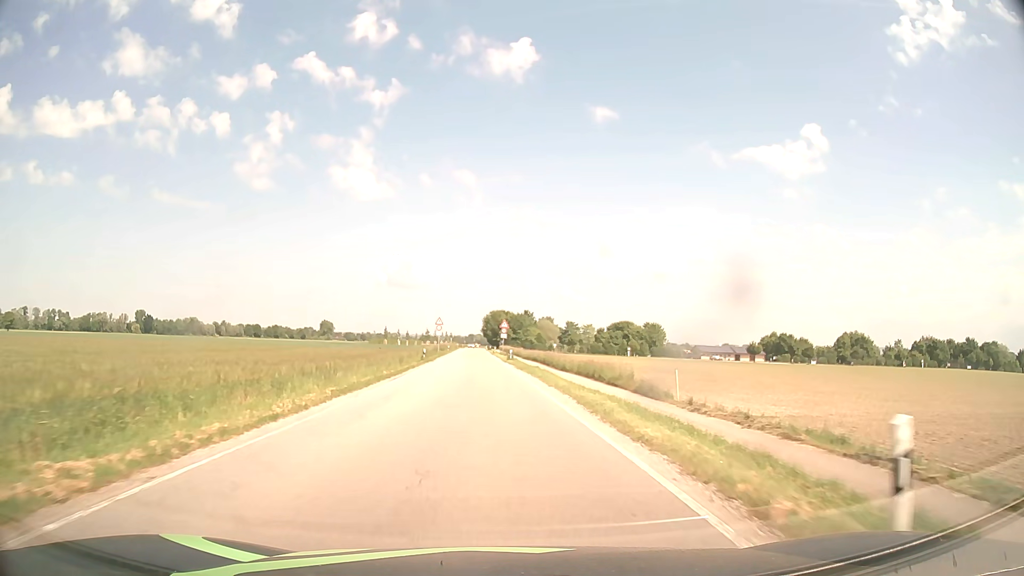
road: secondary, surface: asphalt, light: Day
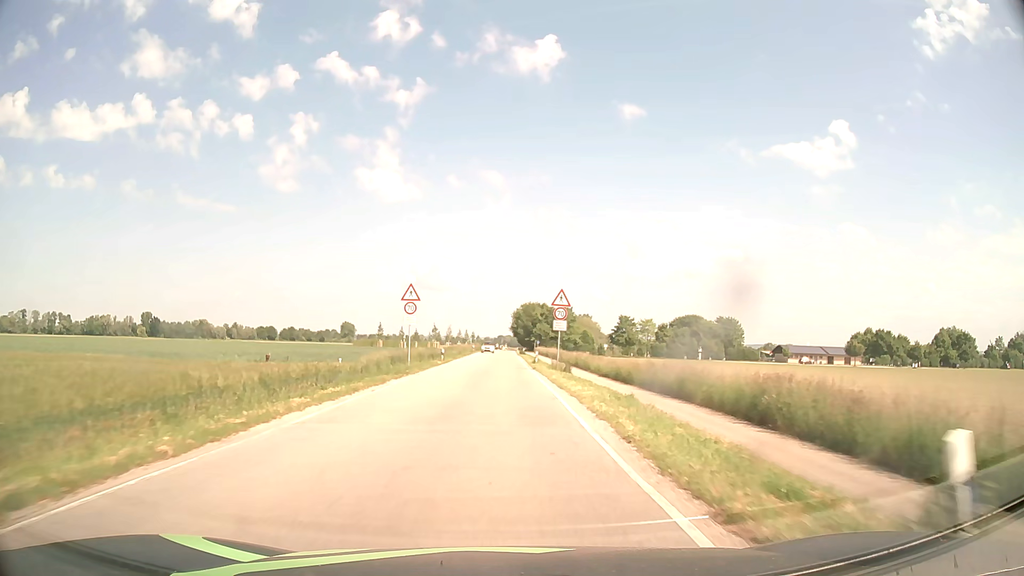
(-1.5, +50.2) m; -3°
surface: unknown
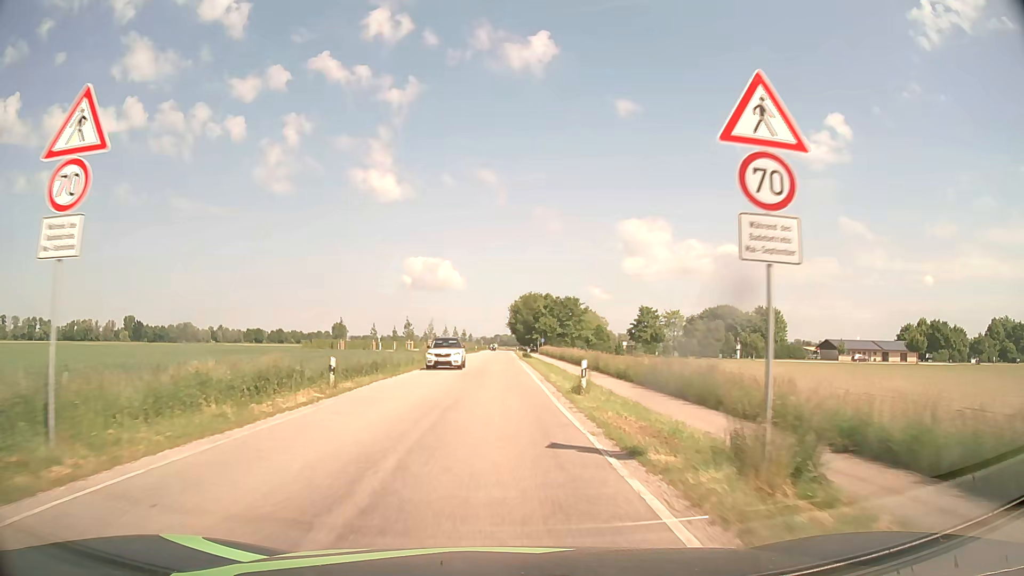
(+0.1, +31.2) m; 0°
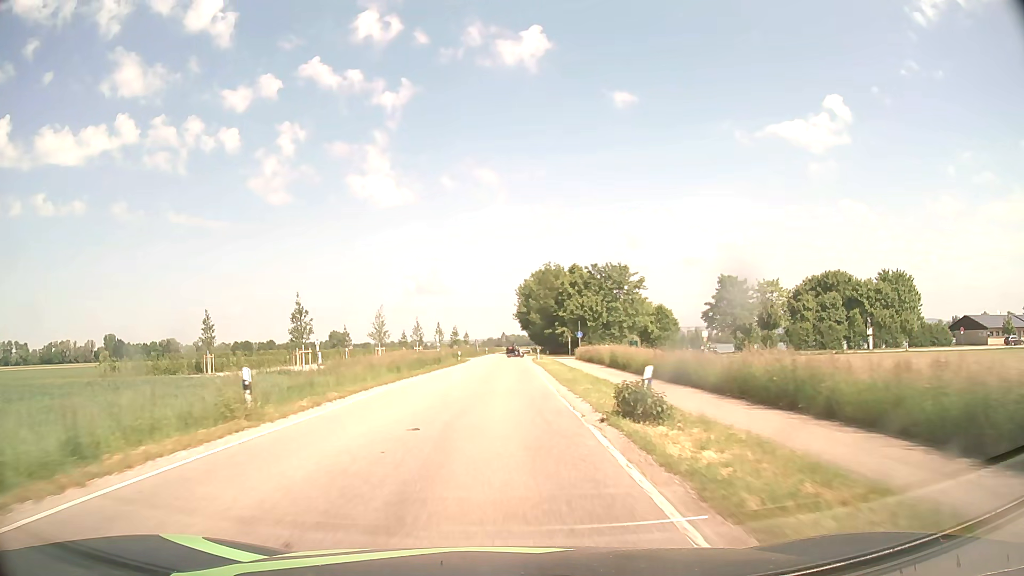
(-0.1, +52.8) m; 0°
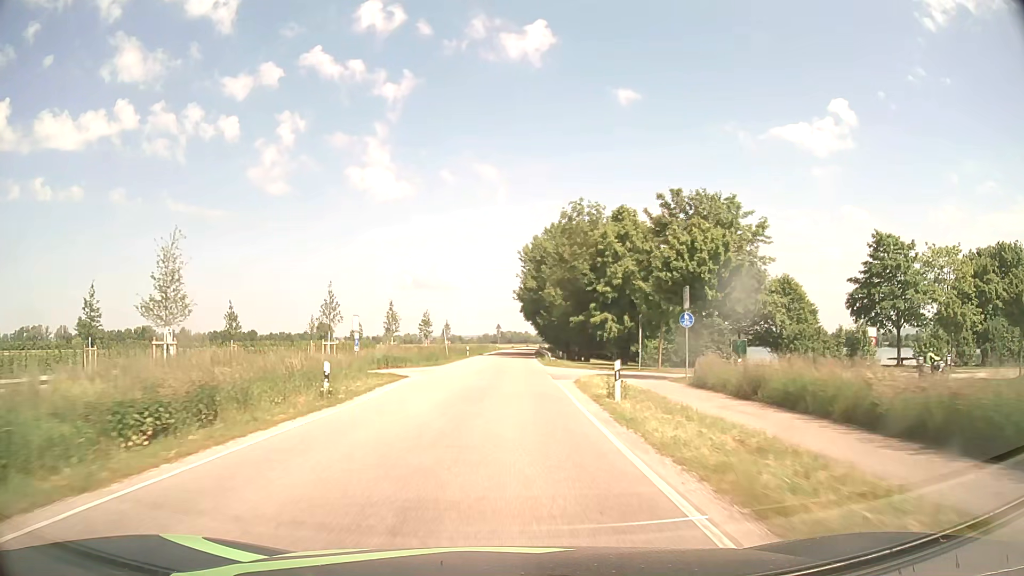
(-0.1, +42.7) m; 0°
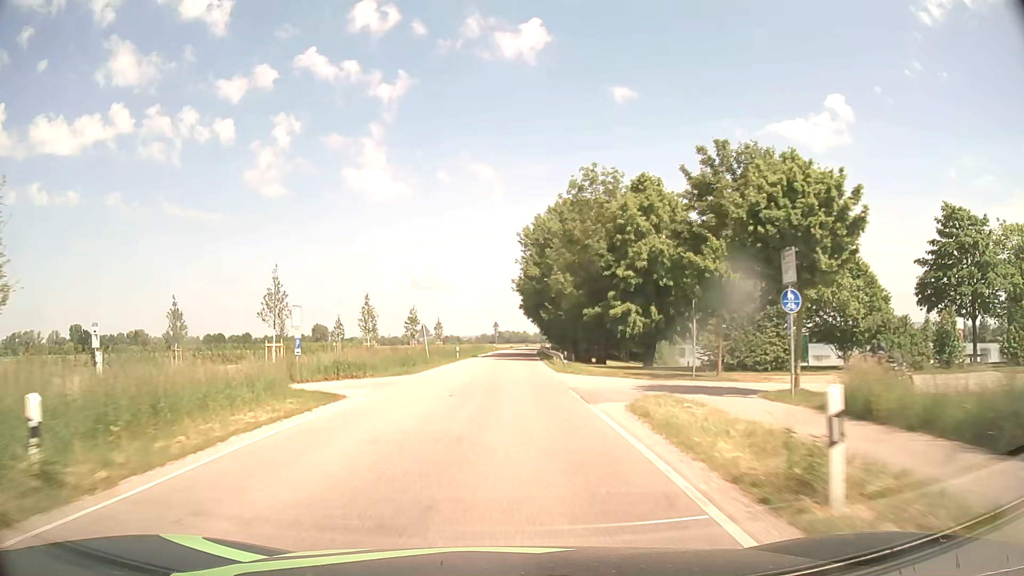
(0.0, +10.7) m; 0°
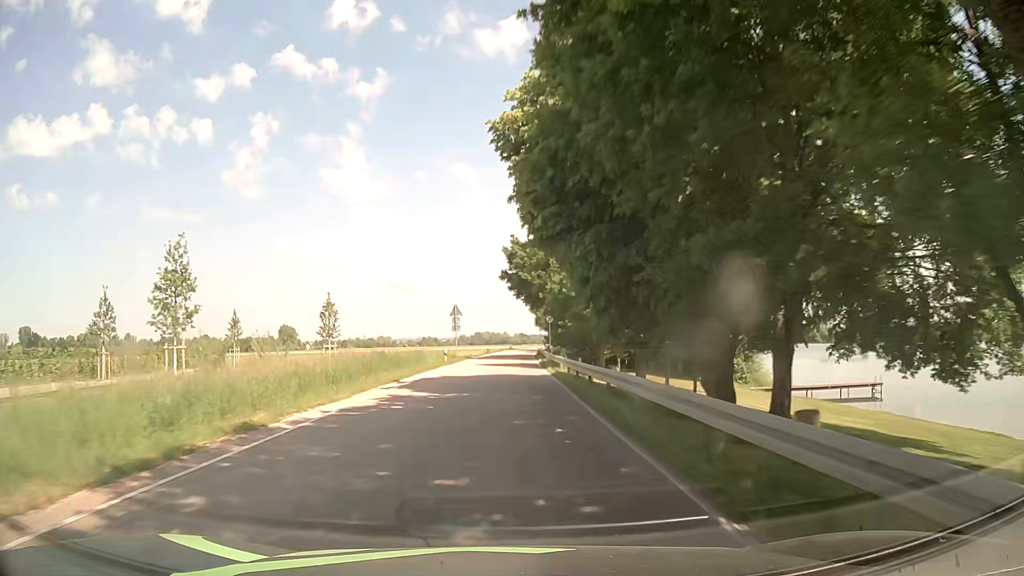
(+0.8, +53.7) m; +1°
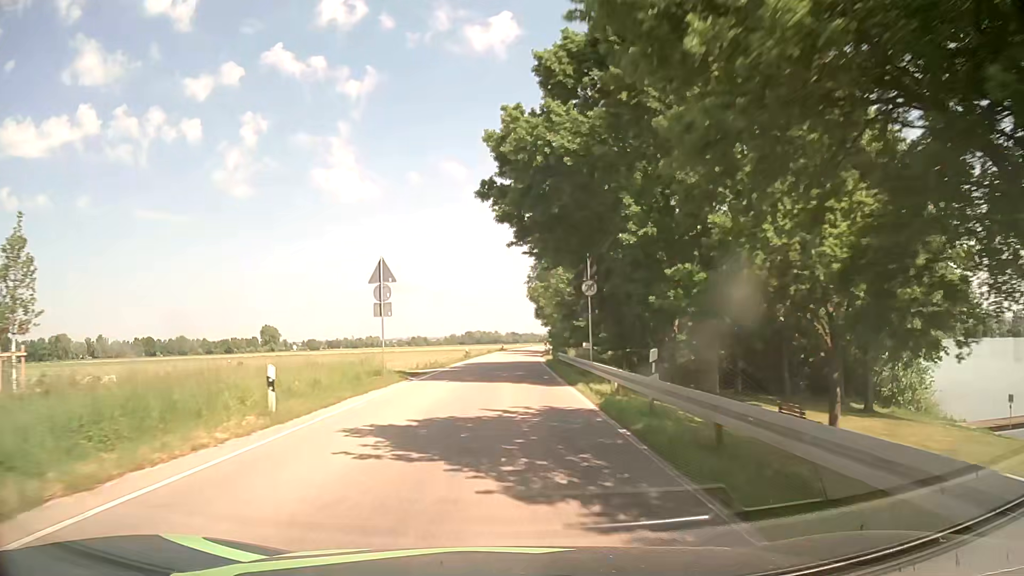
(+0.4, +32.2) m; +1°
